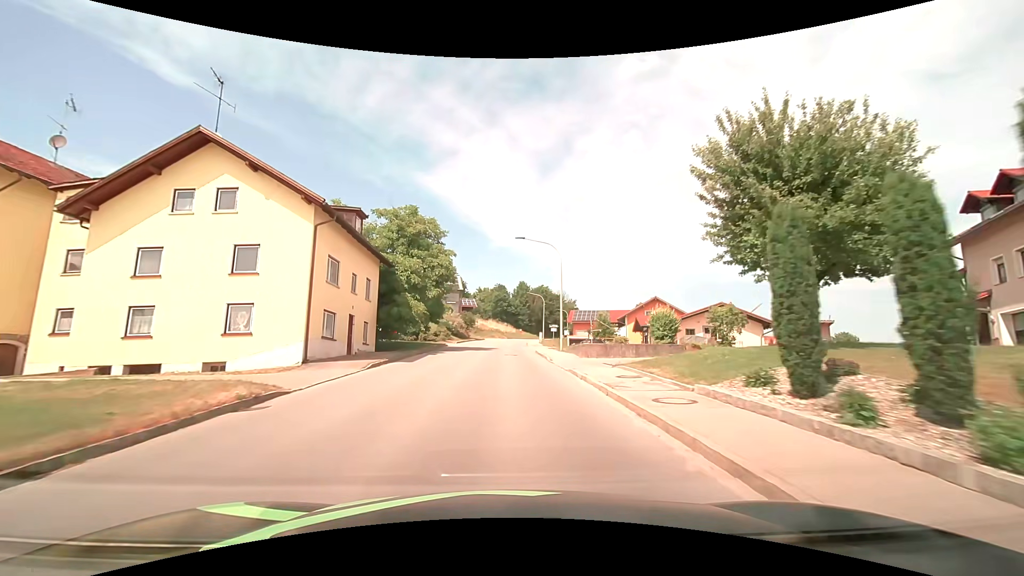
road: tertiary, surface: asphalt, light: Day
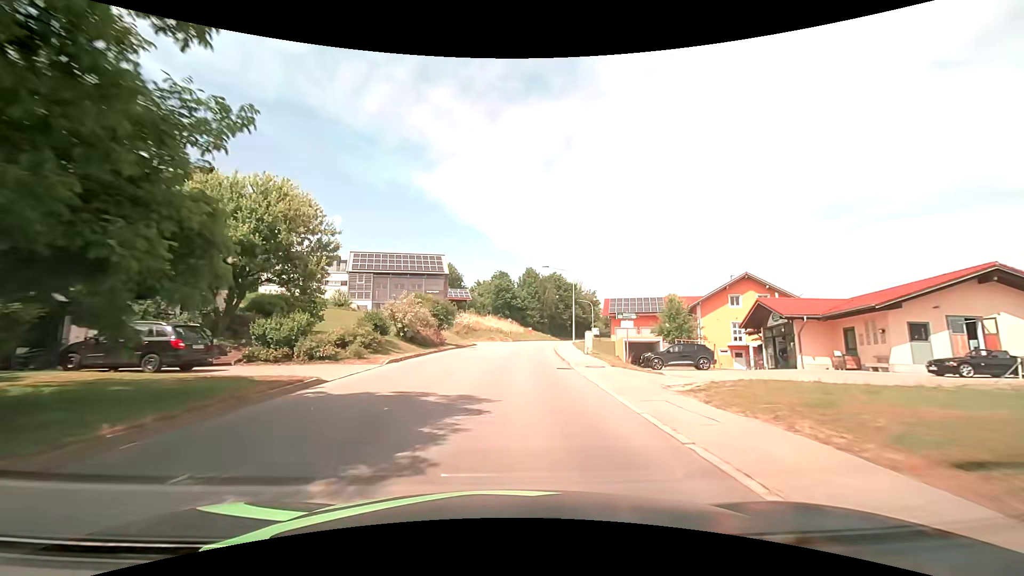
(-0.2, +30.6) m; -1°
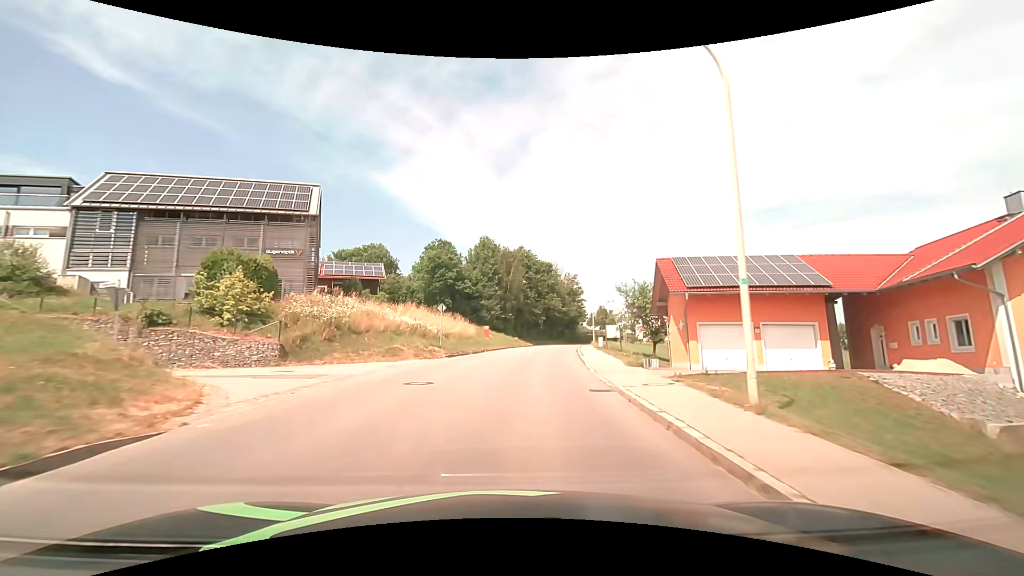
(+1.4, +38.1) m; +5°
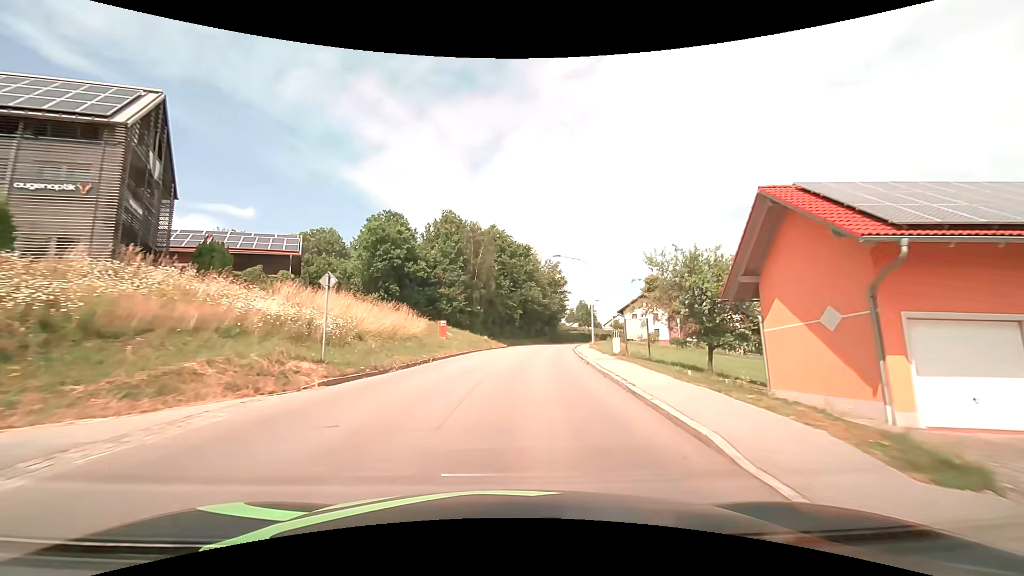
(+0.5, +15.2) m; +3°
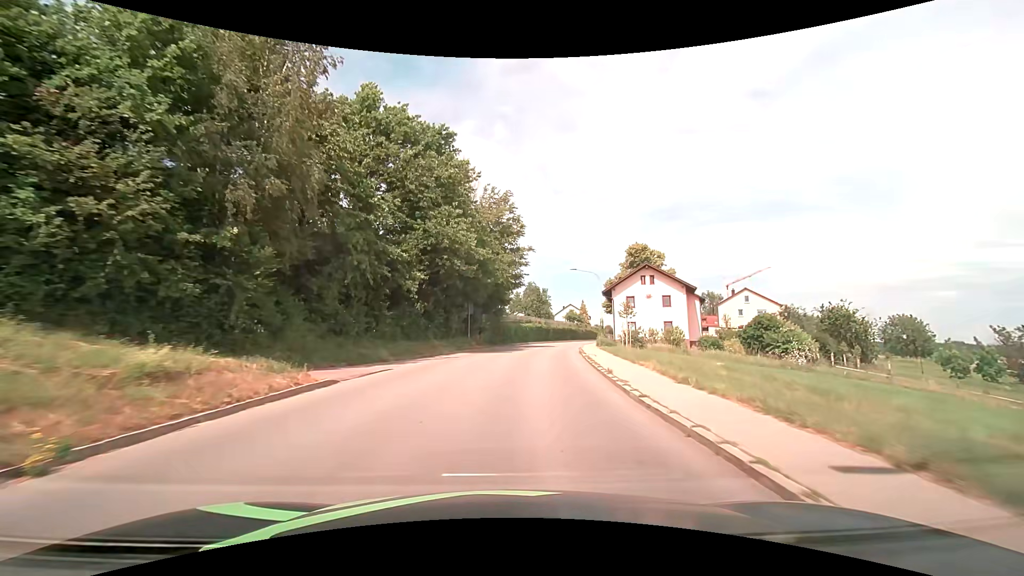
(+2.6, +38.2) m; +8°
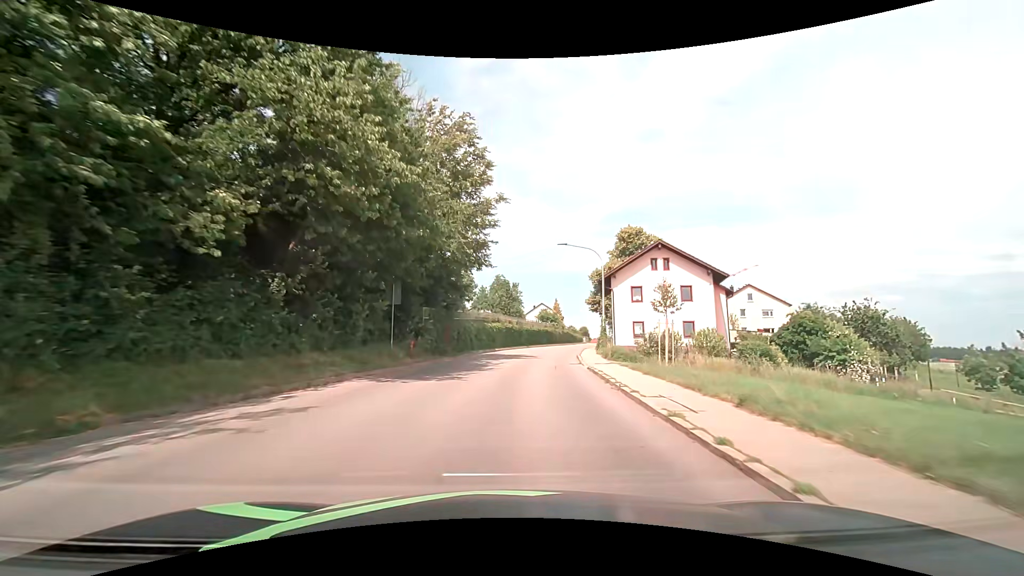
(+0.4, +15.4) m; +4°
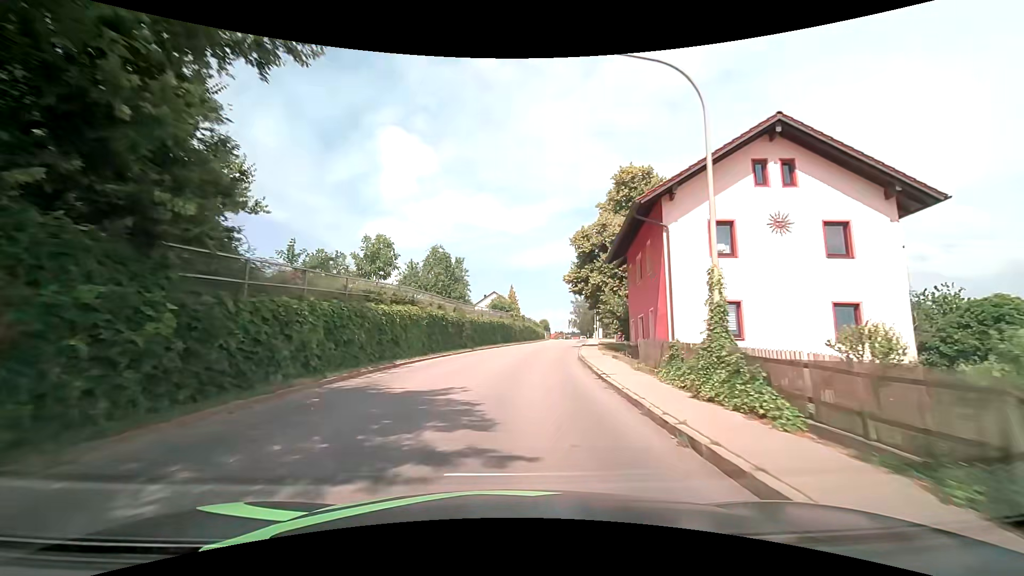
(+1.1, +23.0) m; +5°
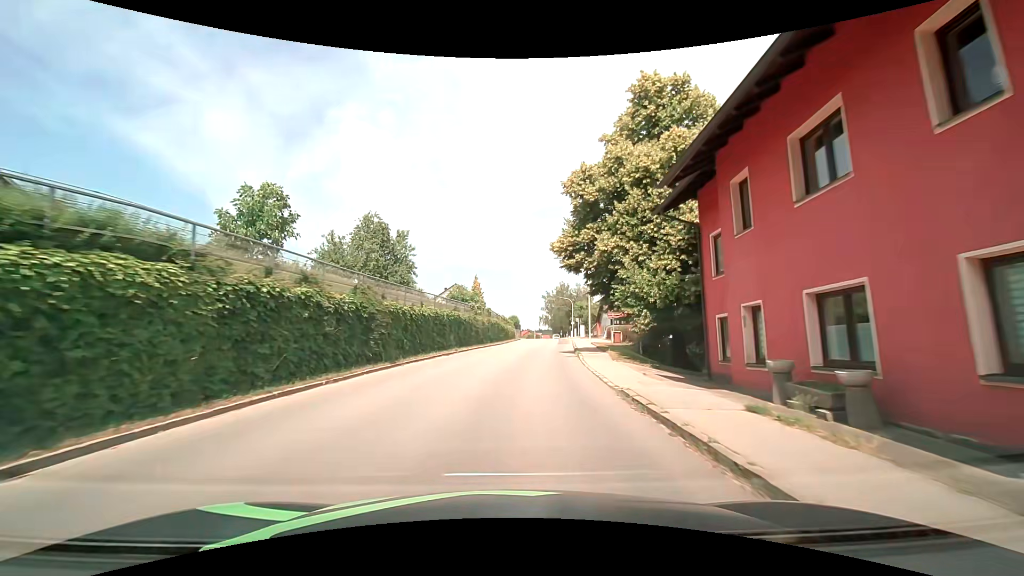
(+0.6, +15.3) m; +4°
(0, +10) (+1, +20) (+2, +30) (+3, +40) (+4, +50) (+5, +60) (+6, +70) (+7, +80) (+8, +90) (+8, +100) m
